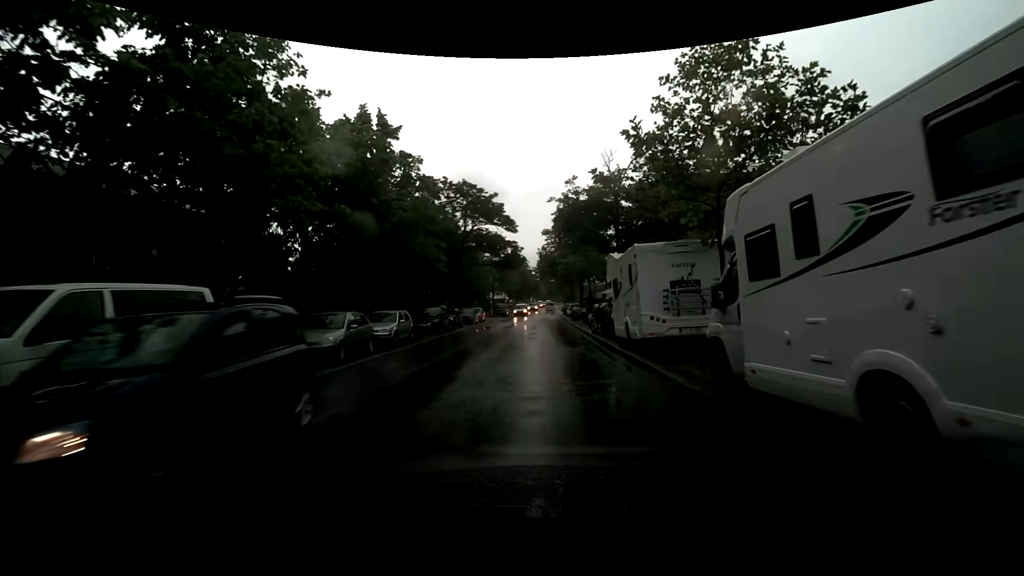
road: unclassified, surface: asphalt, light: Day
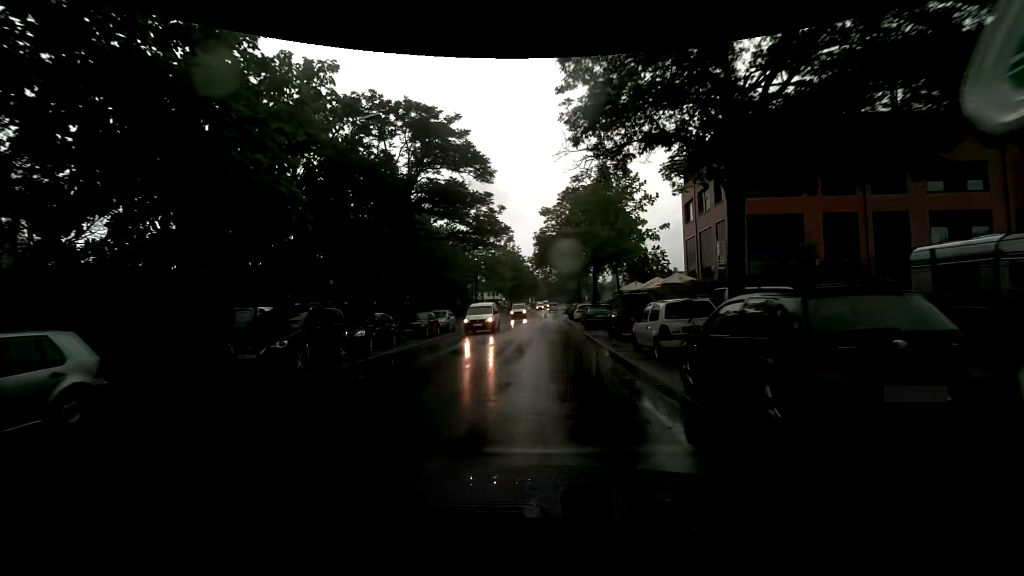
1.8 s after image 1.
(+0.3, +16.6) m; 0°
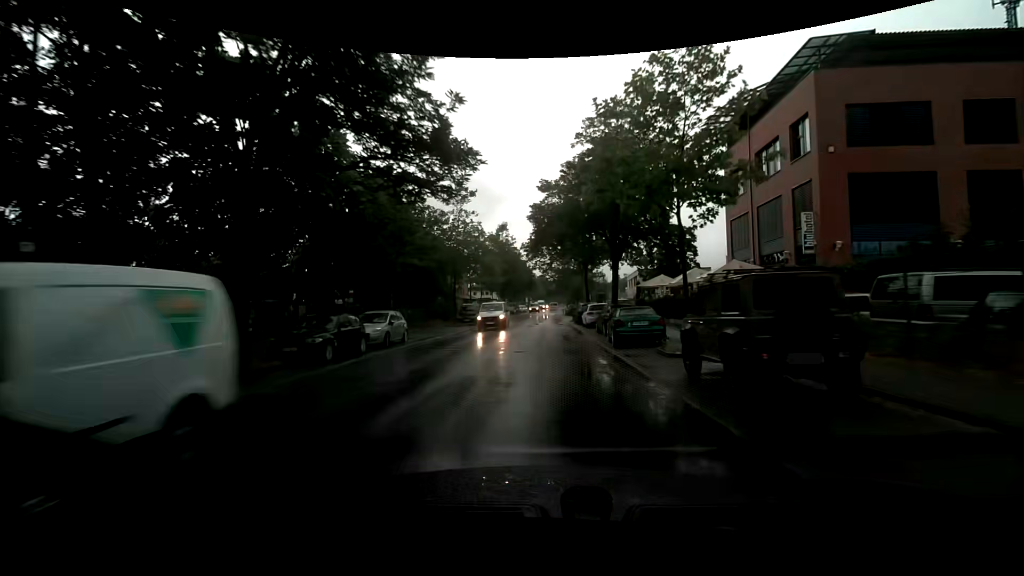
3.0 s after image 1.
(0.0, +12.0) m; +1°
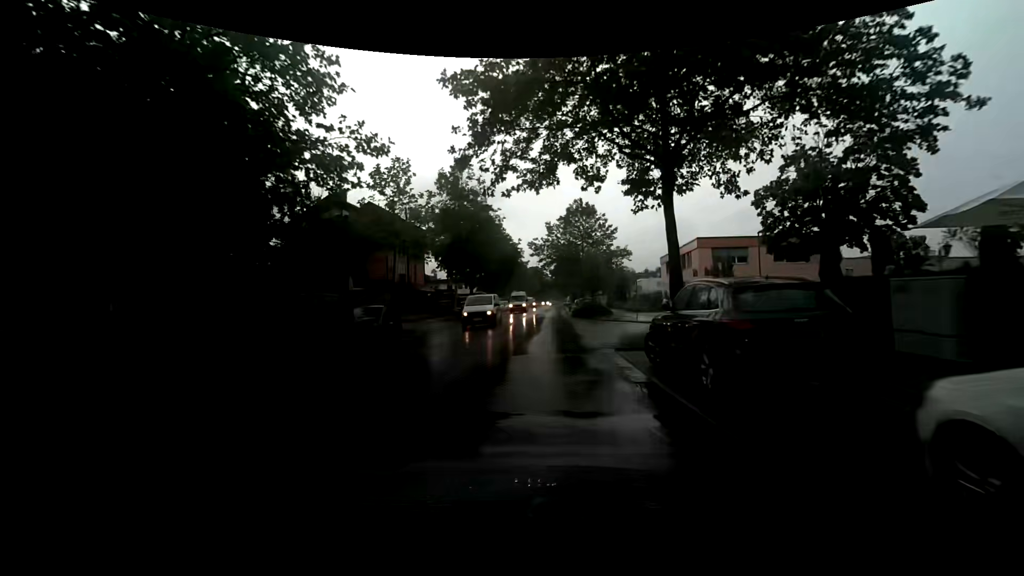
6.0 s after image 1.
(+0.1, +30.7) m; 0°
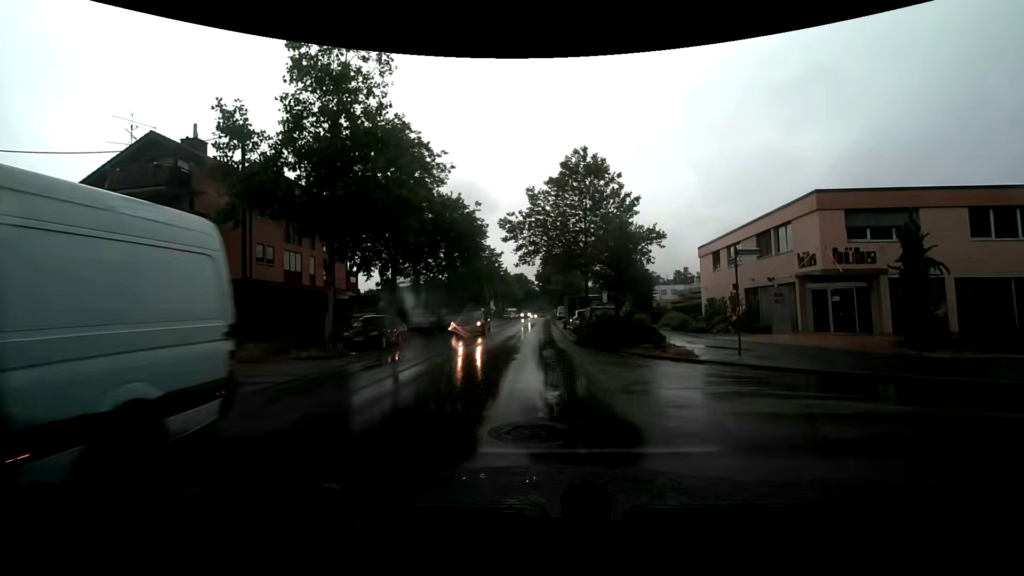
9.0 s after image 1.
(+0.4, +21.1) m; +2°
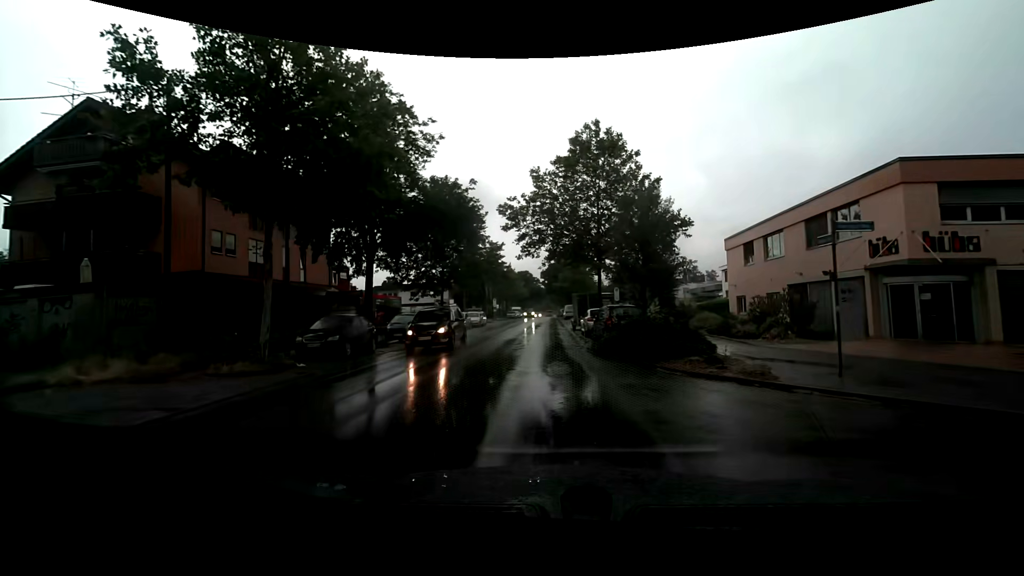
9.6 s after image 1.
(0.0, +4.8) m; -1°
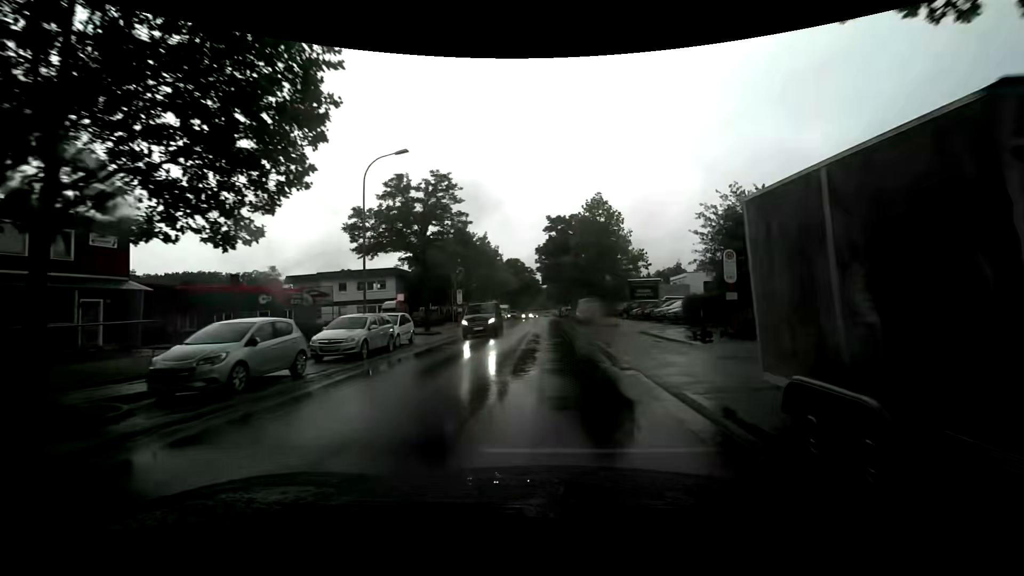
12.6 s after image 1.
(-0.5, +30.9) m; 0°
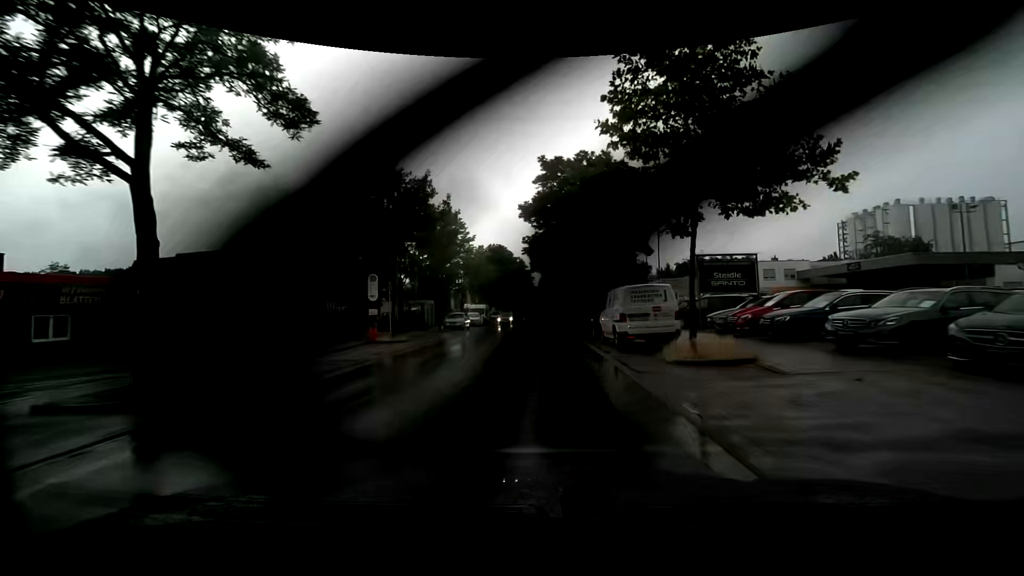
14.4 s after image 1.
(+0.3, +21.9) m; +1°
(0, +10) (0, +20) (0, +30) (0, +40) (-1, +50) (-1, +60) (-1, +70) (0, +80) (0, +90) (0, +100) m
